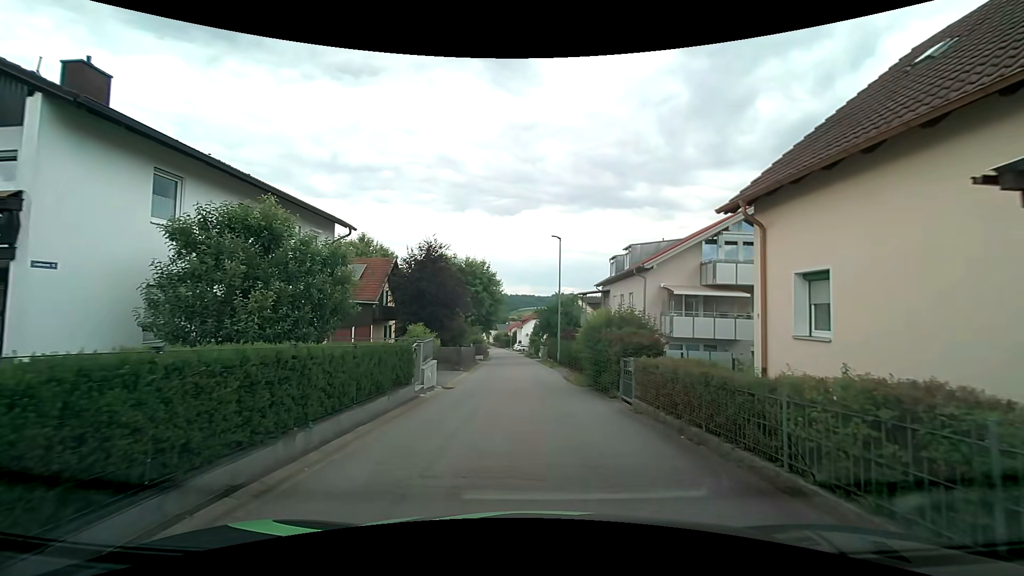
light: Day
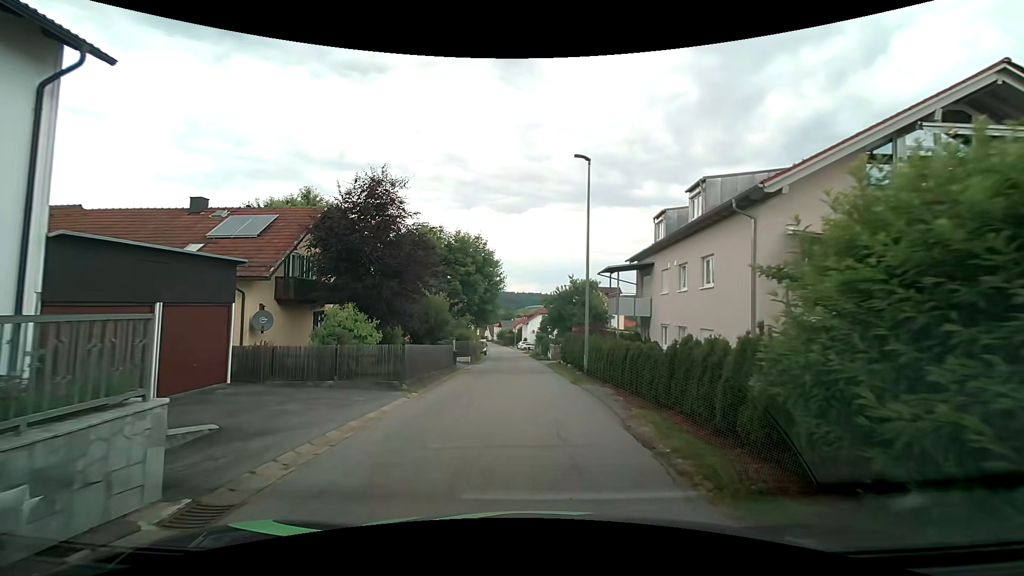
(0.0, +13.4) m; -1°
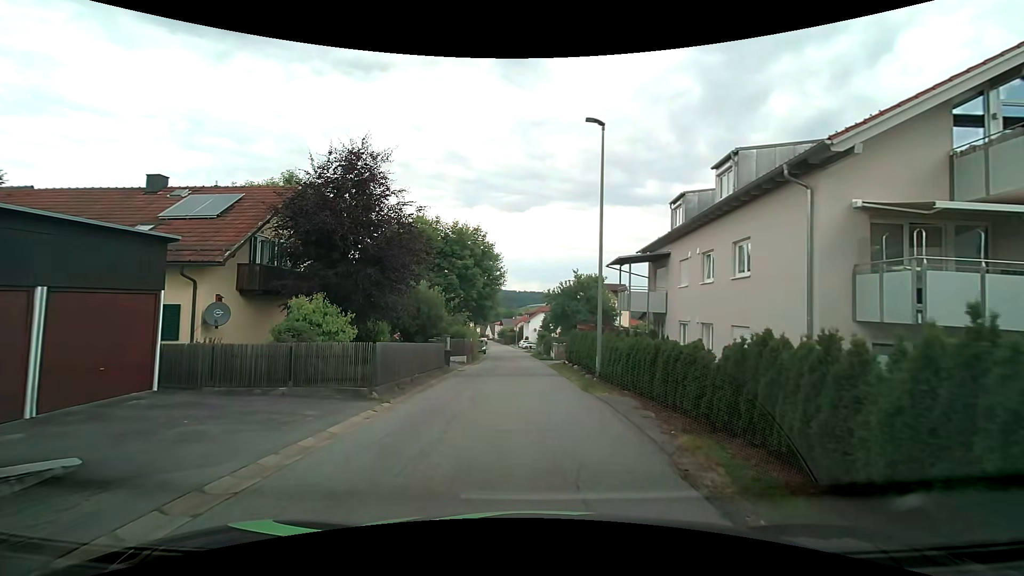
(0.0, +2.9) m; -2°
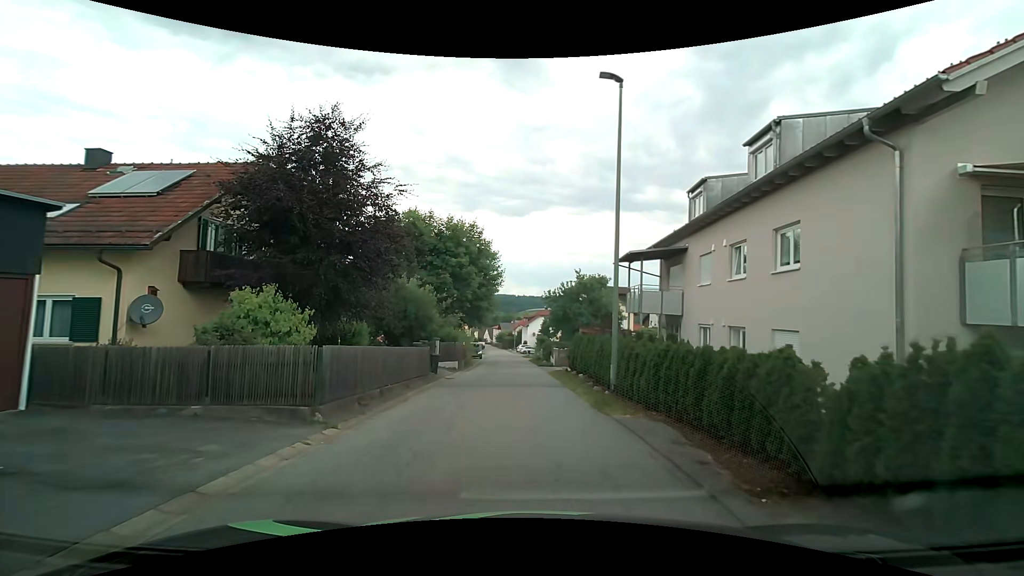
(+0.1, +3.0) m; 0°
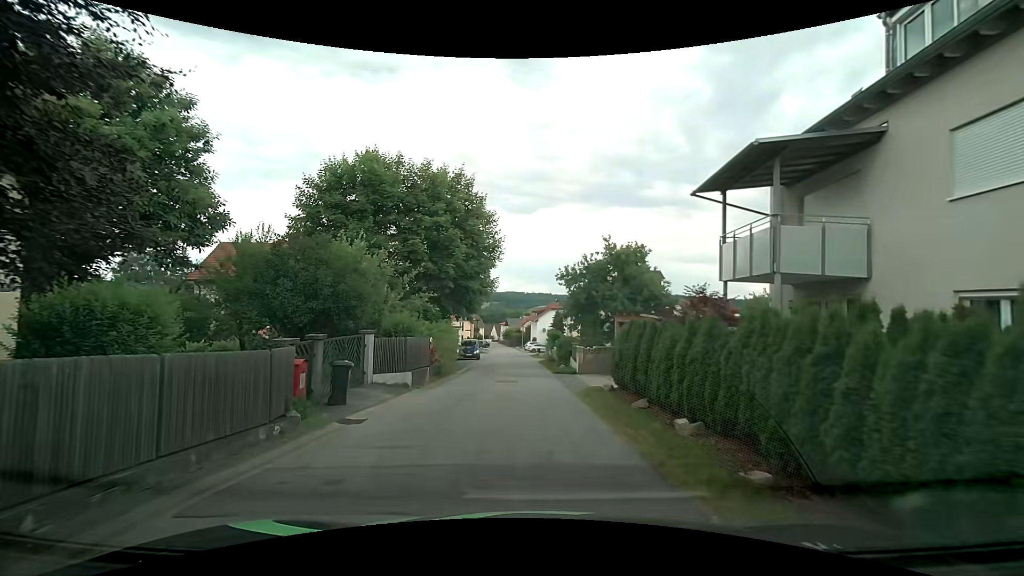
(+0.2, +12.4) m; 0°
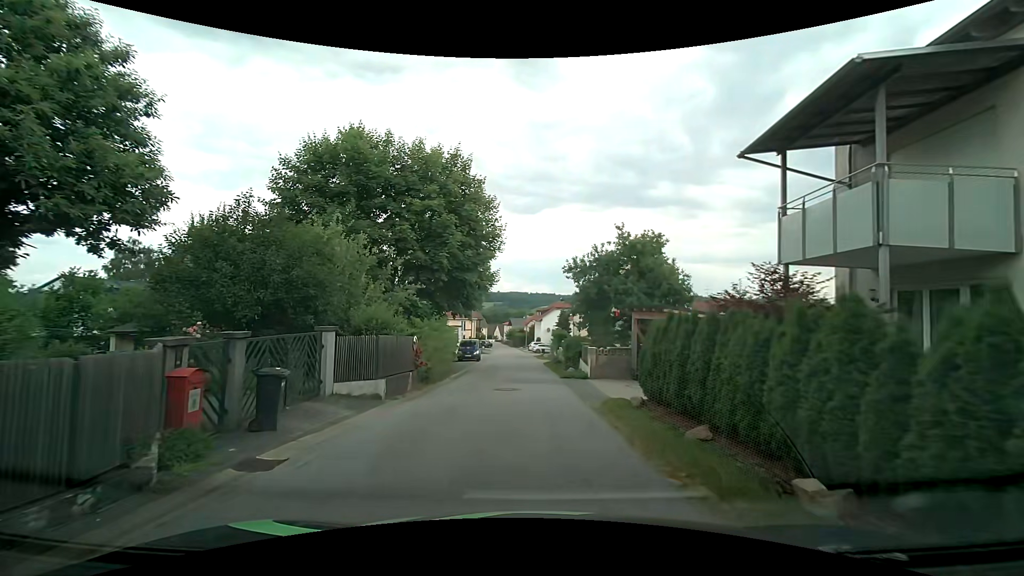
(0.0, +3.2) m; +1°
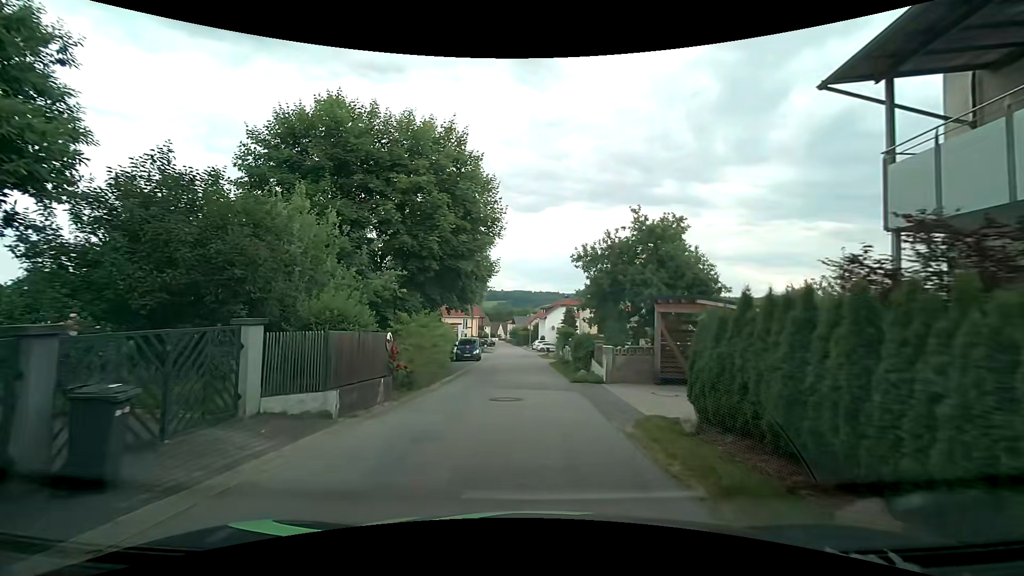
(0.0, +3.2) m; -1°
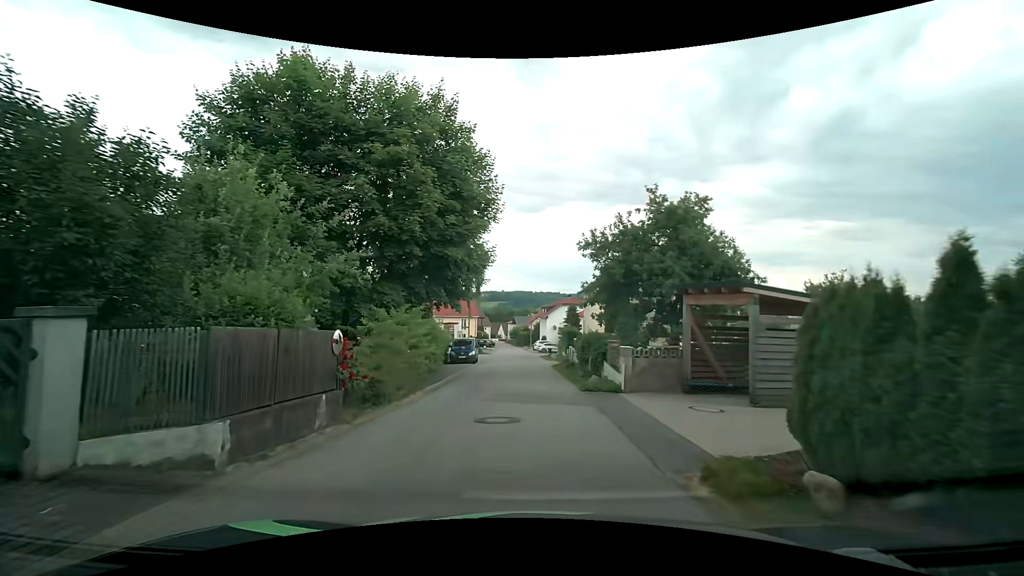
(0.0, +3.3) m; -1°
(0, +10) (0, +20) (0, +30) (0, +40) (-1, +50) (-1, +60) (-1, +70) (-2, +80) (-3, +90) (-3, +100) m
